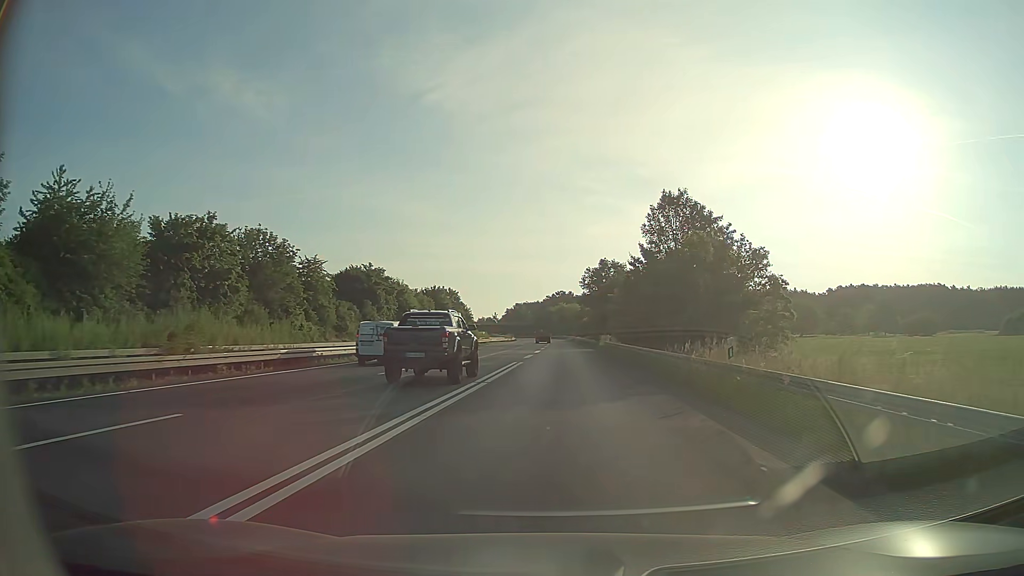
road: trunk_link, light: Day
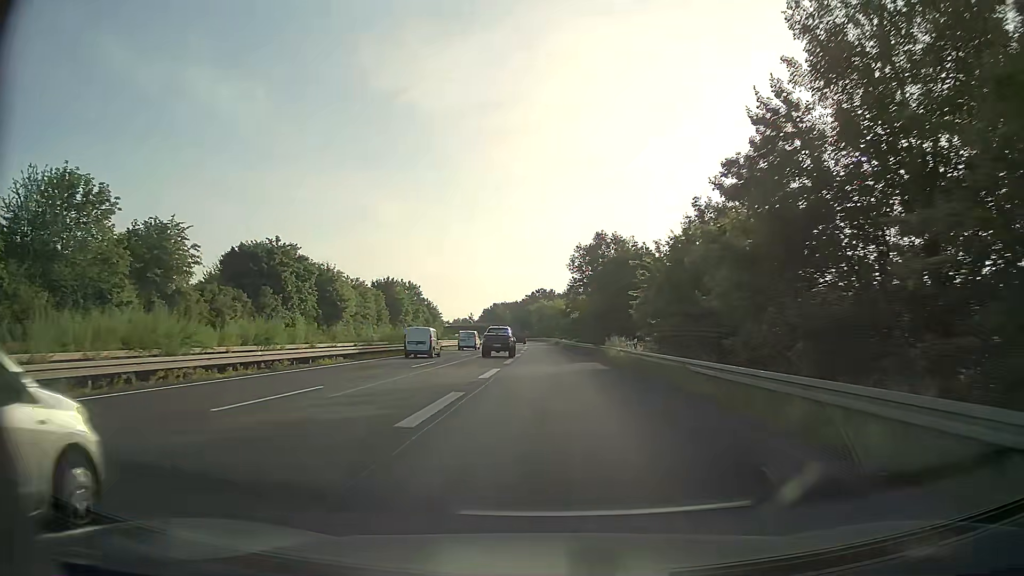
(+0.5, +29.2) m; +2°
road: trunk
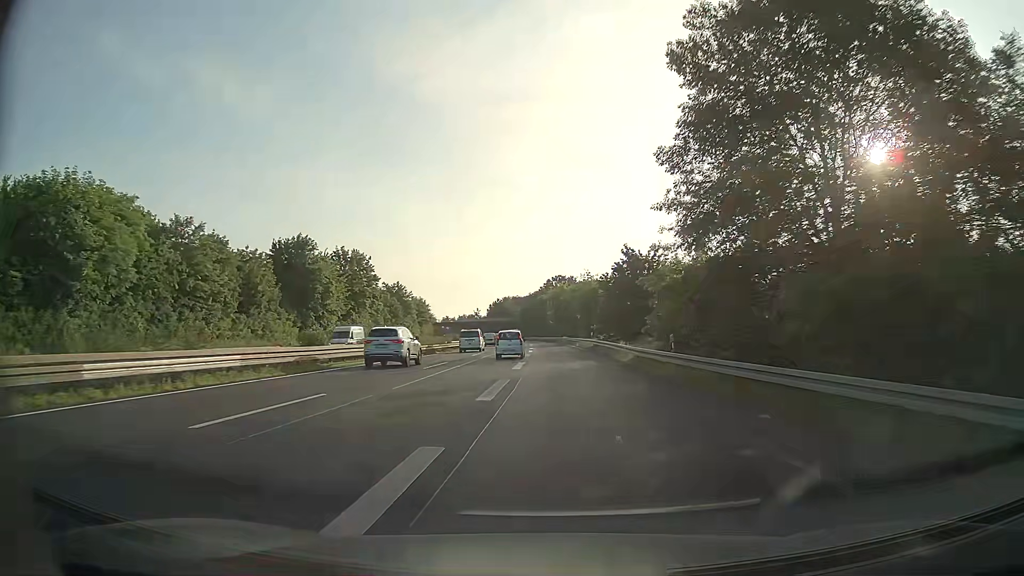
(-0.7, +56.9) m; -2°
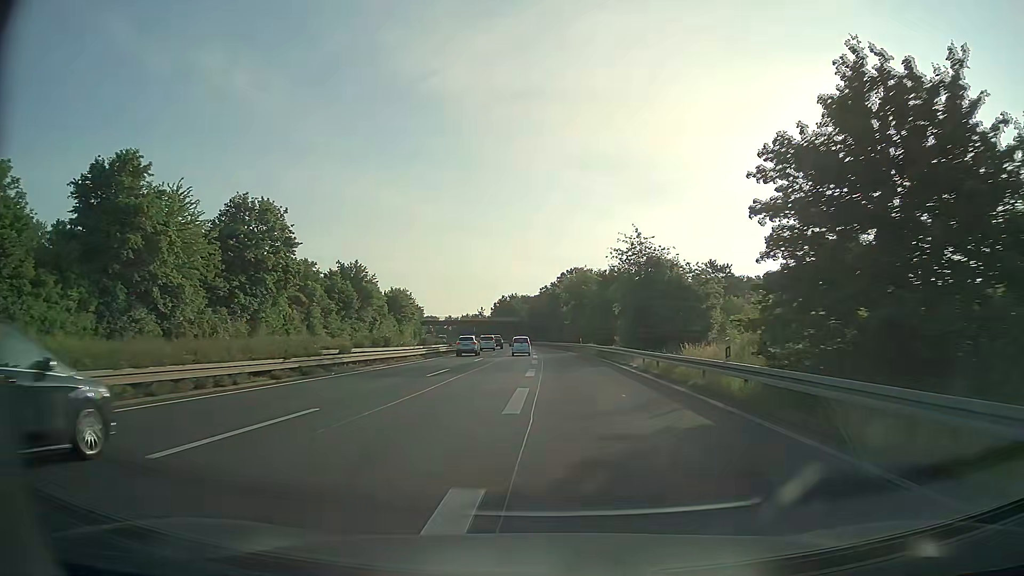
(-0.3, +38.4) m; -1°
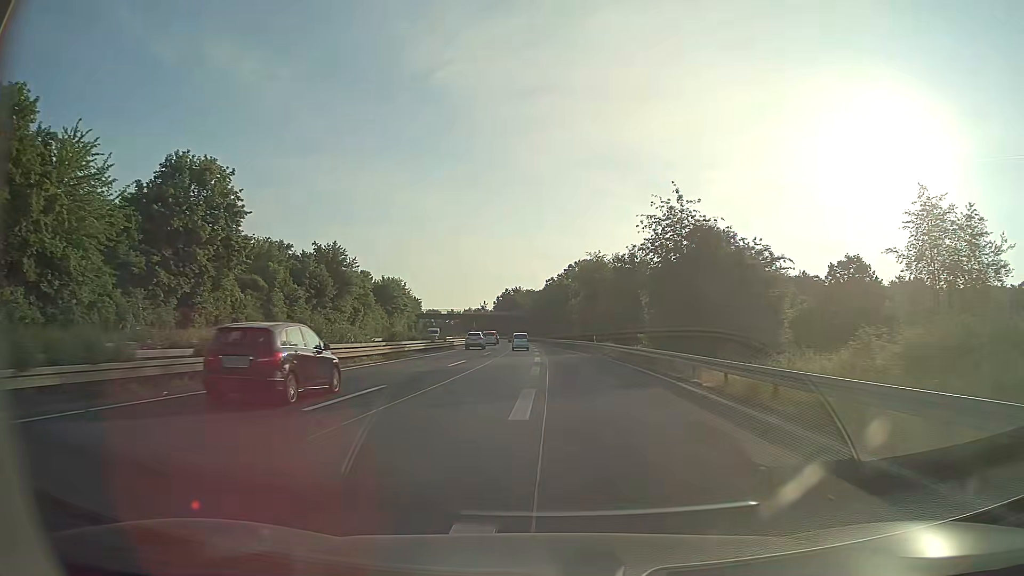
(-0.1, +13.4) m; -1°
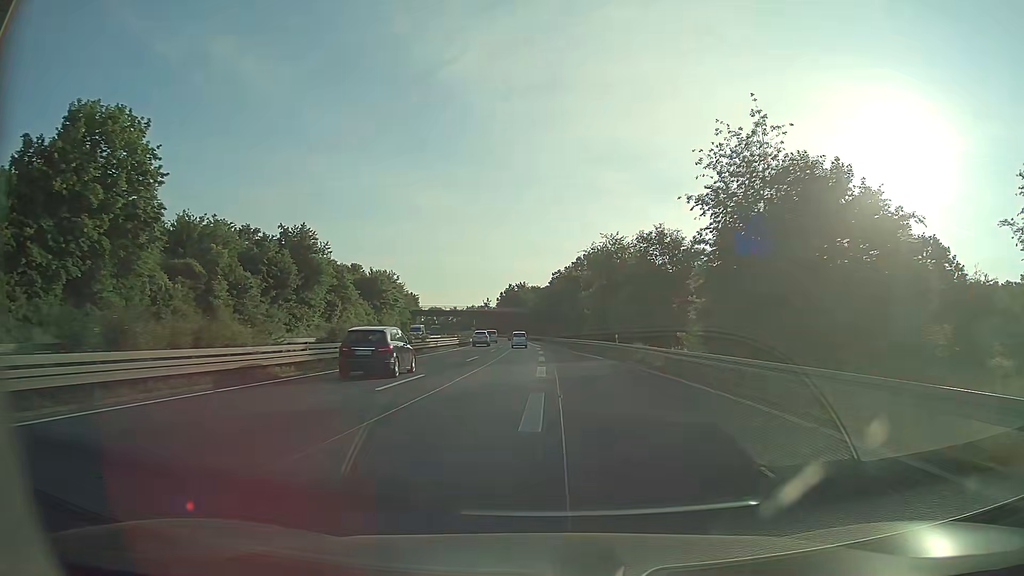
(0.0, +13.7) m; 0°
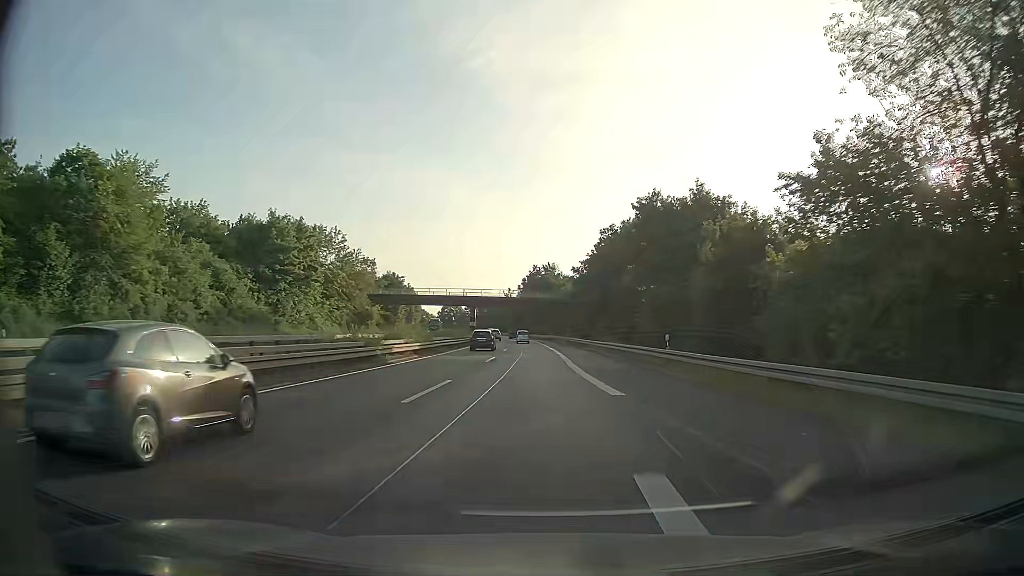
(-1.3, +57.4) m; -2°
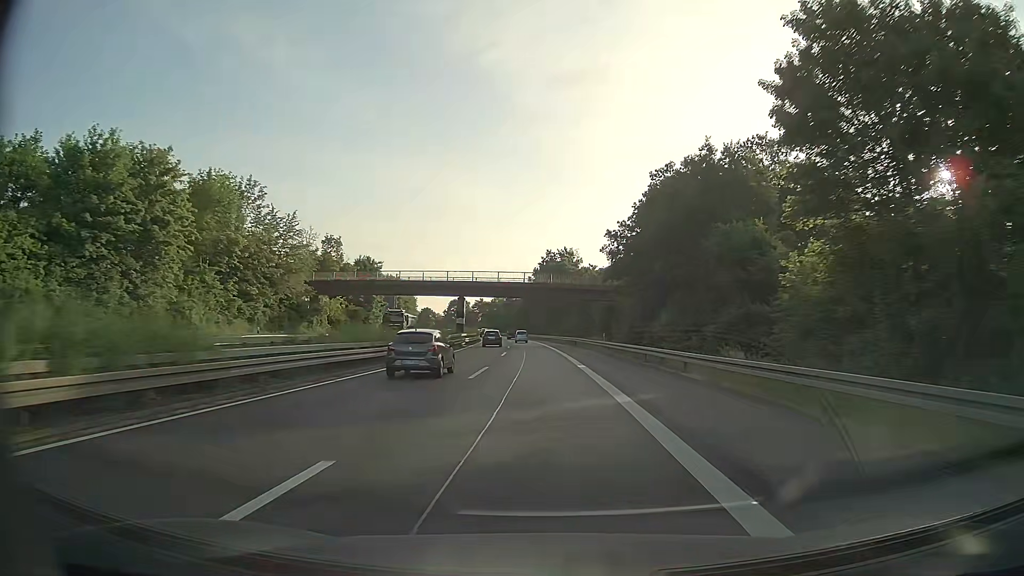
(-0.4, +30.1) m; -1°
